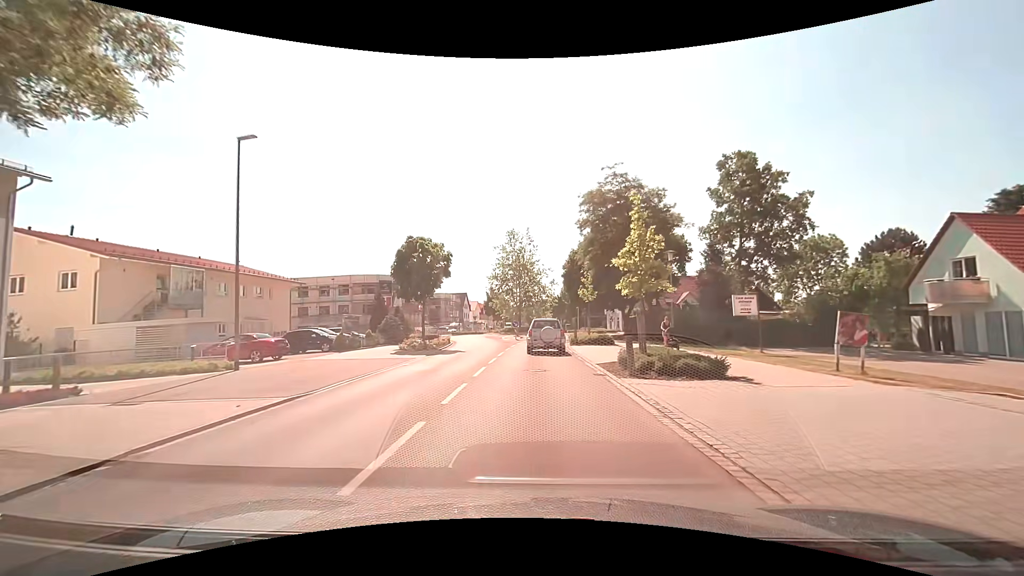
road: tertiary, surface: asphalt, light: Day
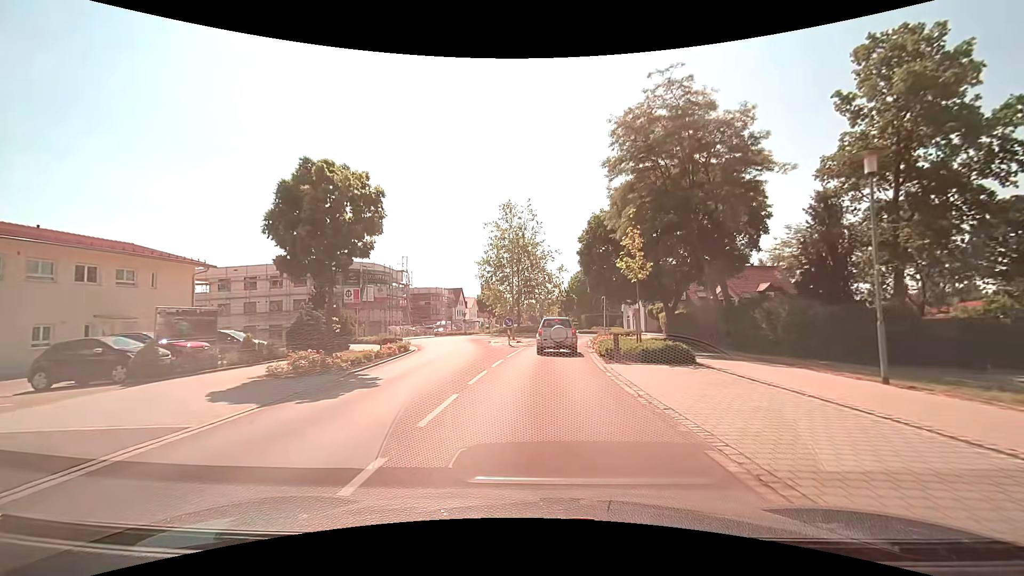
(0.0, +15.5) m; 0°
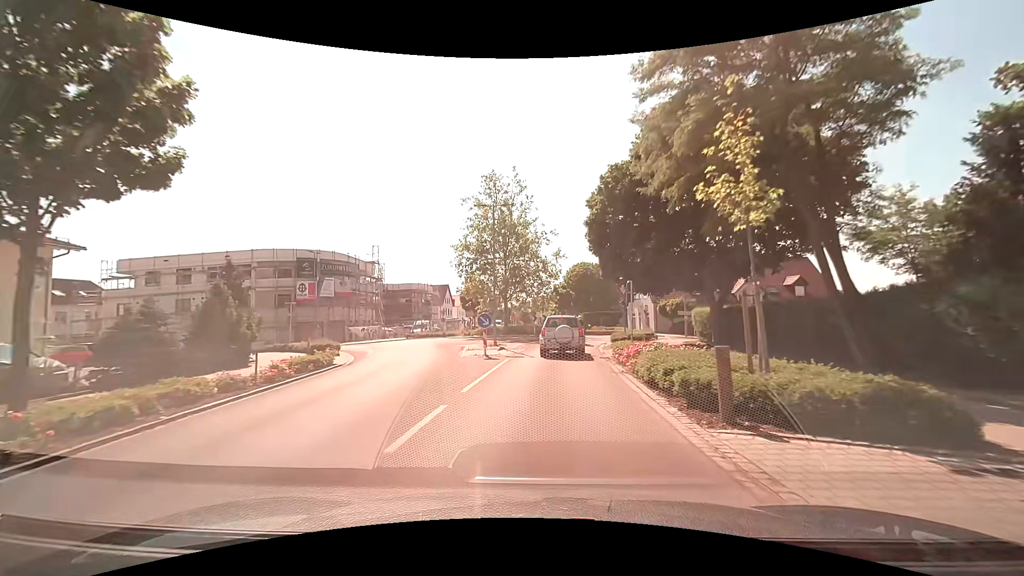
(+0.1, +10.3) m; +1°
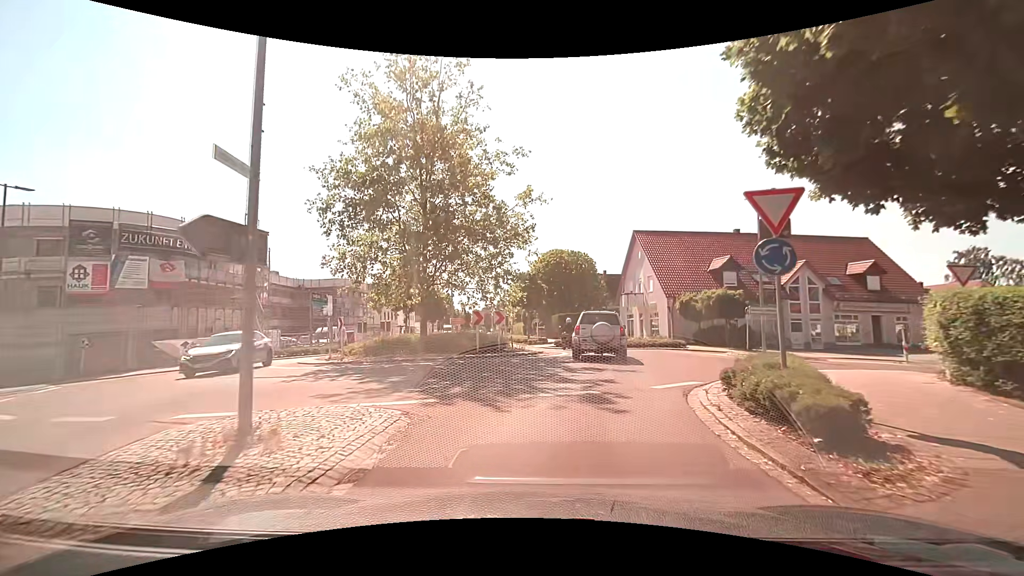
(+0.5, +20.7) m; +3°
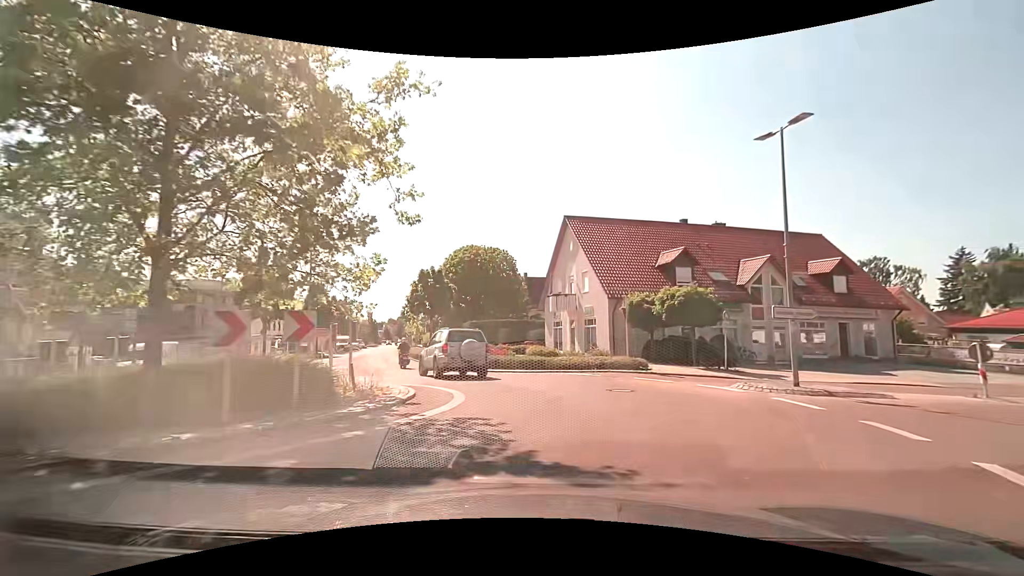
(+0.9, +10.9) m; +10°
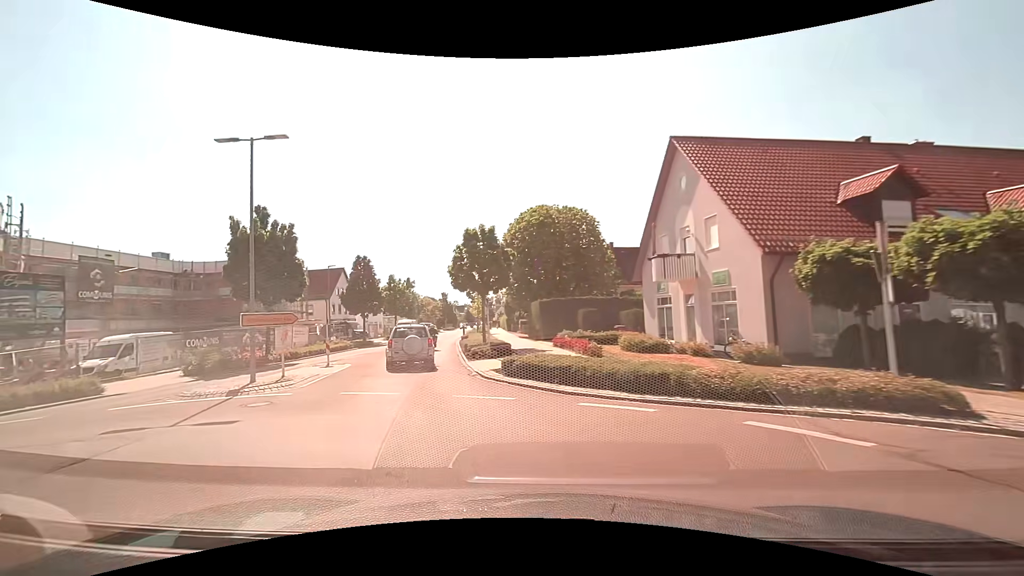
(-0.2, +11.6) m; -11°
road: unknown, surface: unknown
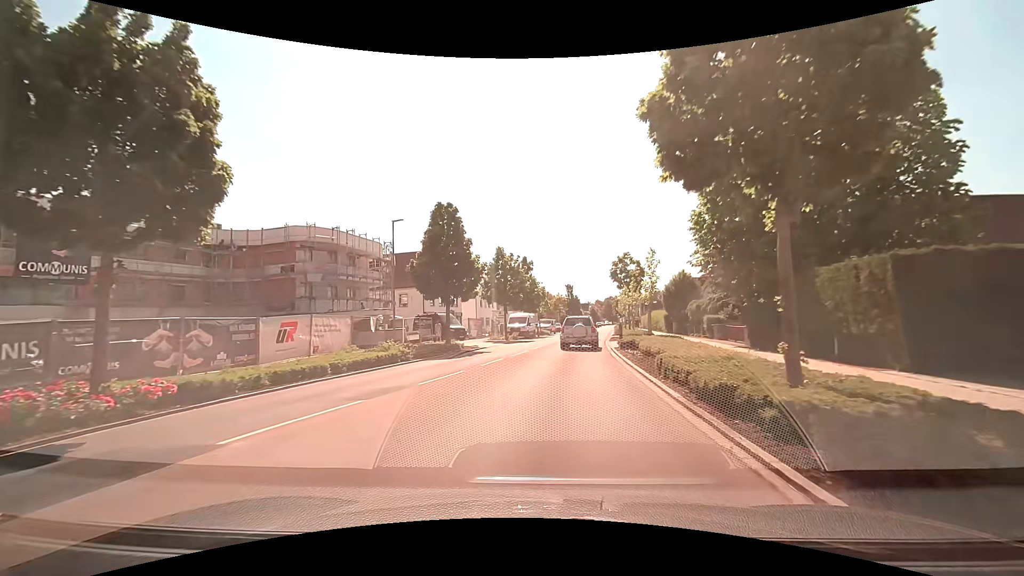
(-4.3, +21.4) m; -13°
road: tertiary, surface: asphalt
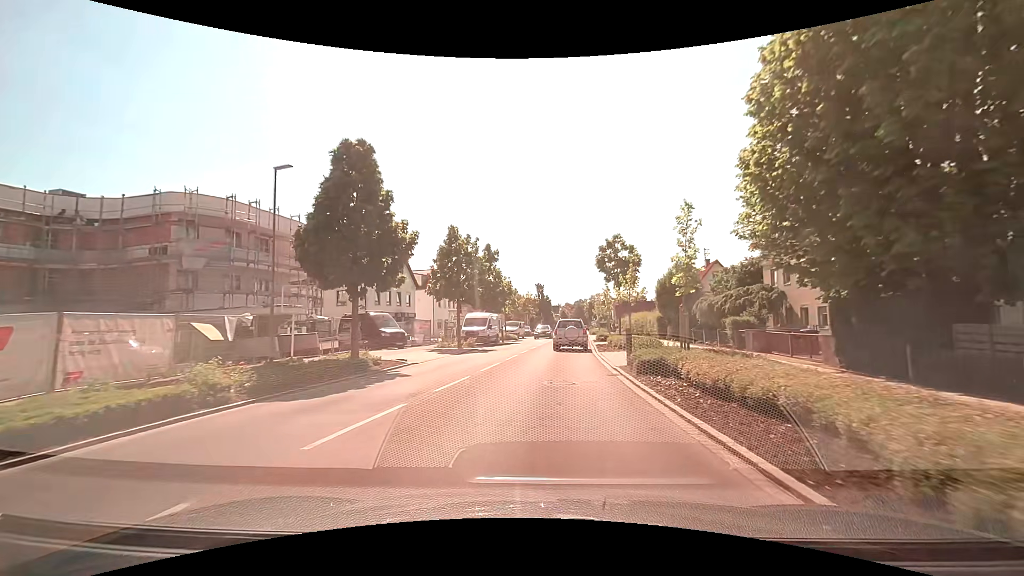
(+0.4, +10.4) m; +3°
